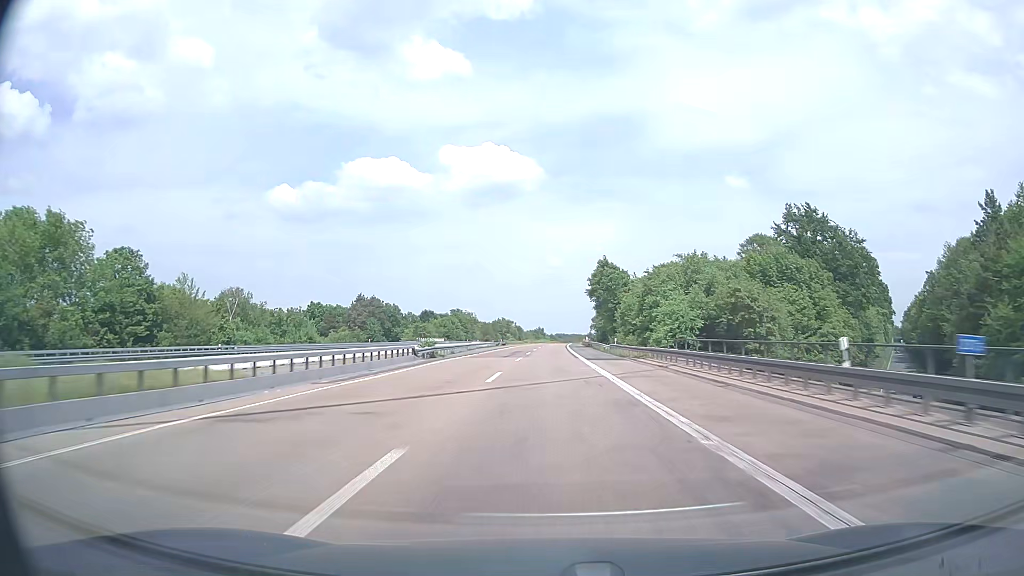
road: motorway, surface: asphalt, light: Day
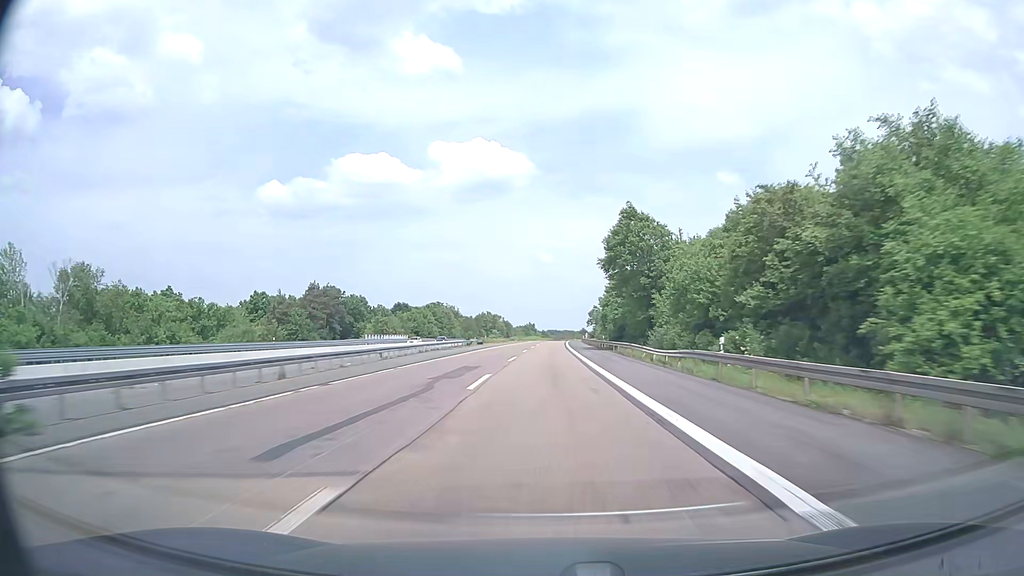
(+0.3, +38.1) m; +1°
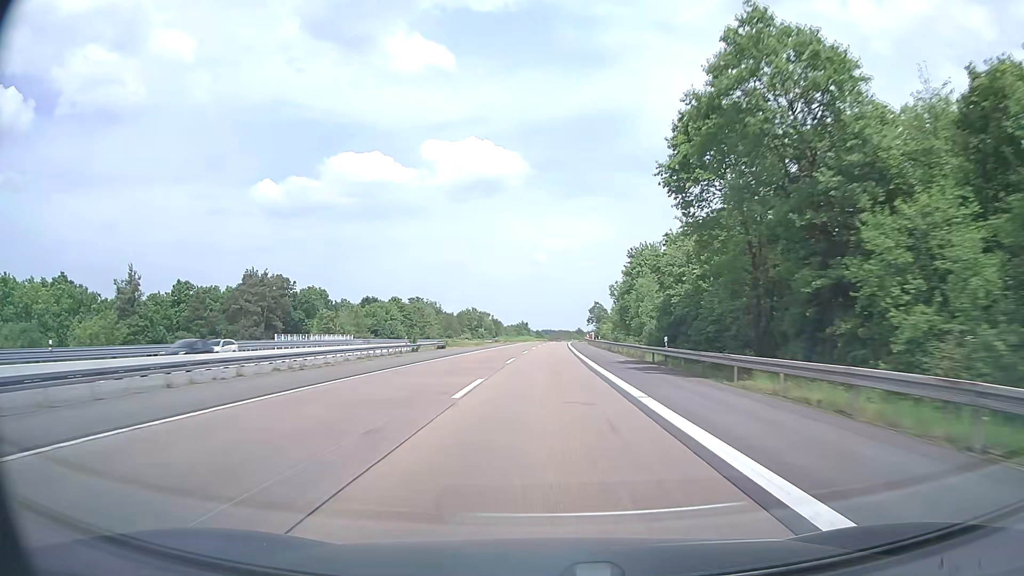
(+0.1, +38.2) m; 0°
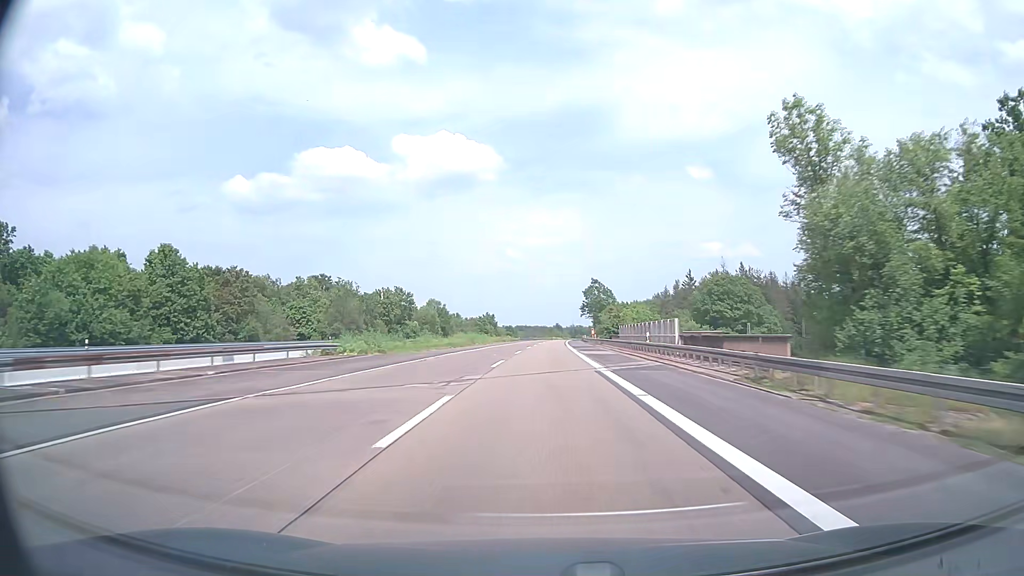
(+1.6, +95.4) m; +2°
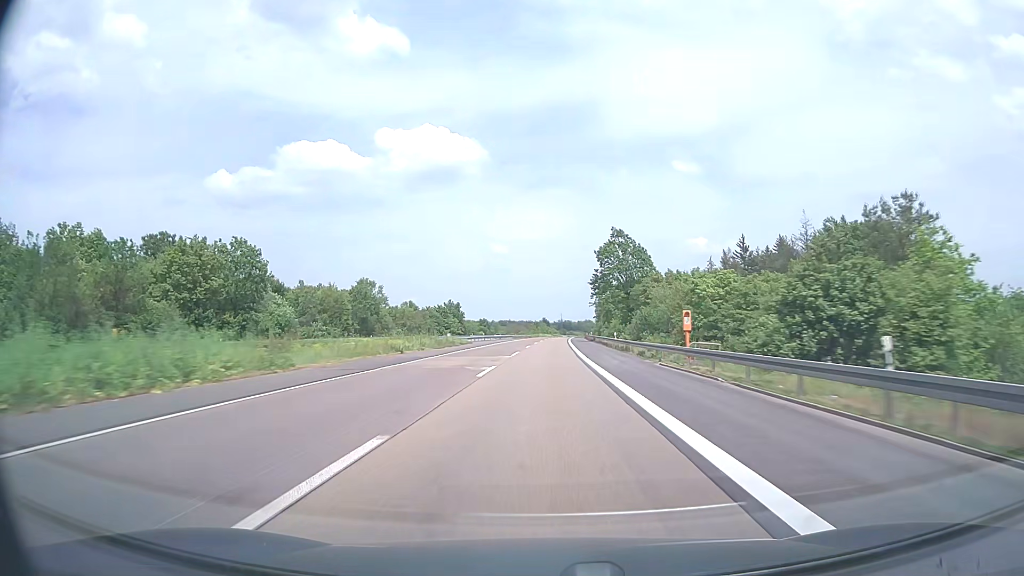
(+1.0, +76.3) m; +1°
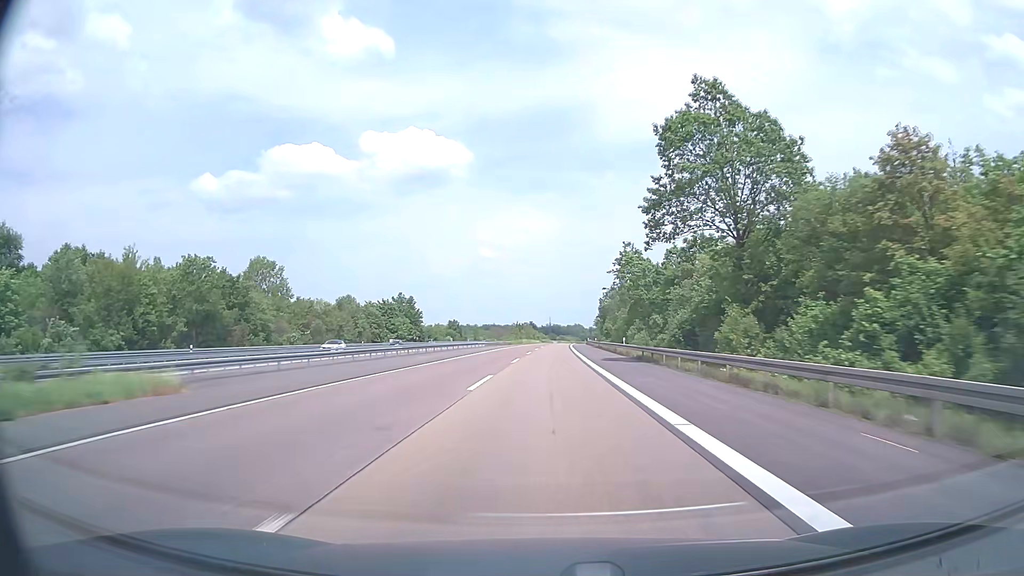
(+0.6, +57.3) m; +1°
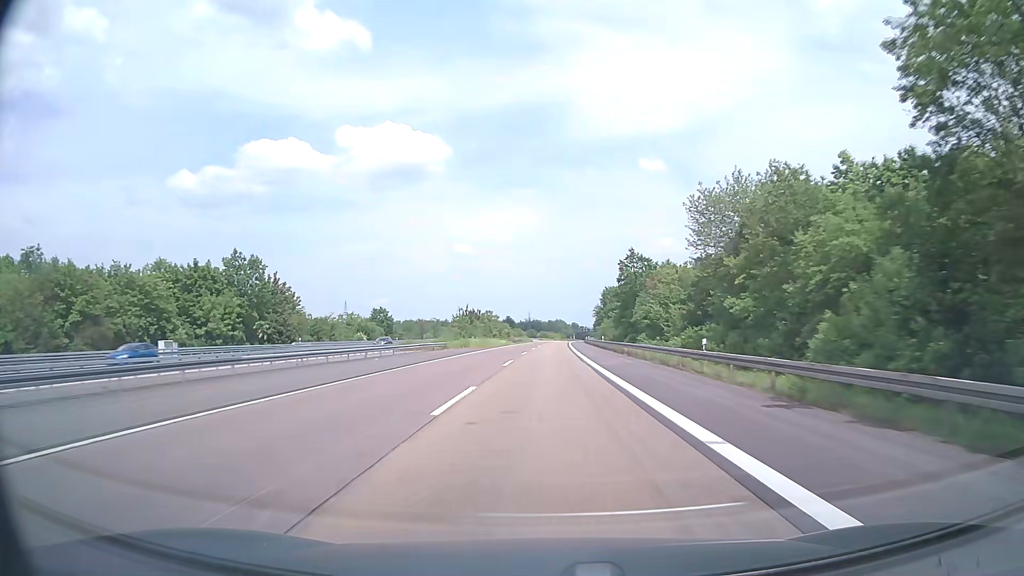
(+1.2, +76.3) m; +2°
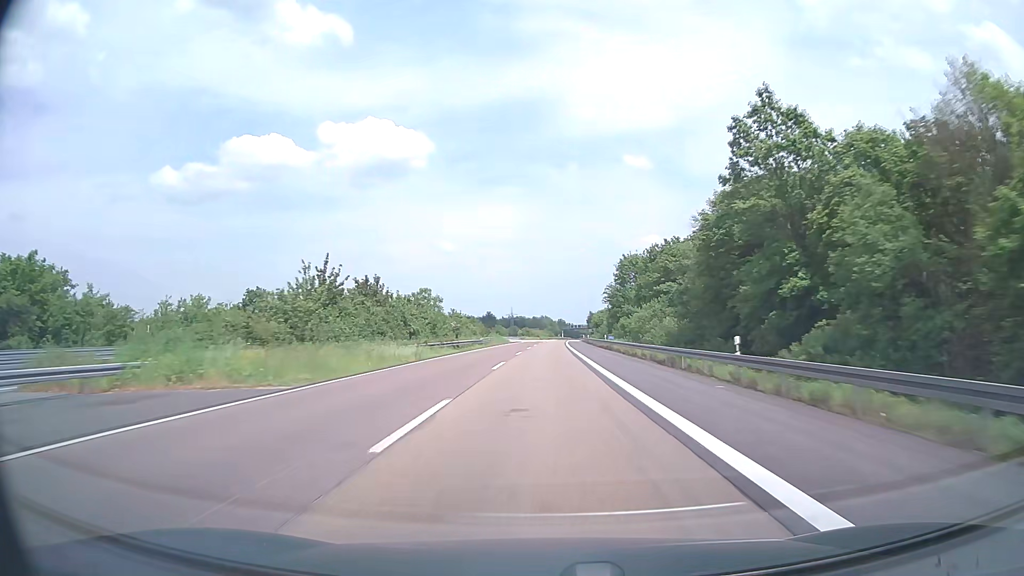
(+0.8, +57.2) m; +2°
(0, +10) (0, +20) (0, +30) (0, +40) (0, +50) (+1, +60) (+1, +70) (+1, +80) (+1, +90) (+1, +100) m
